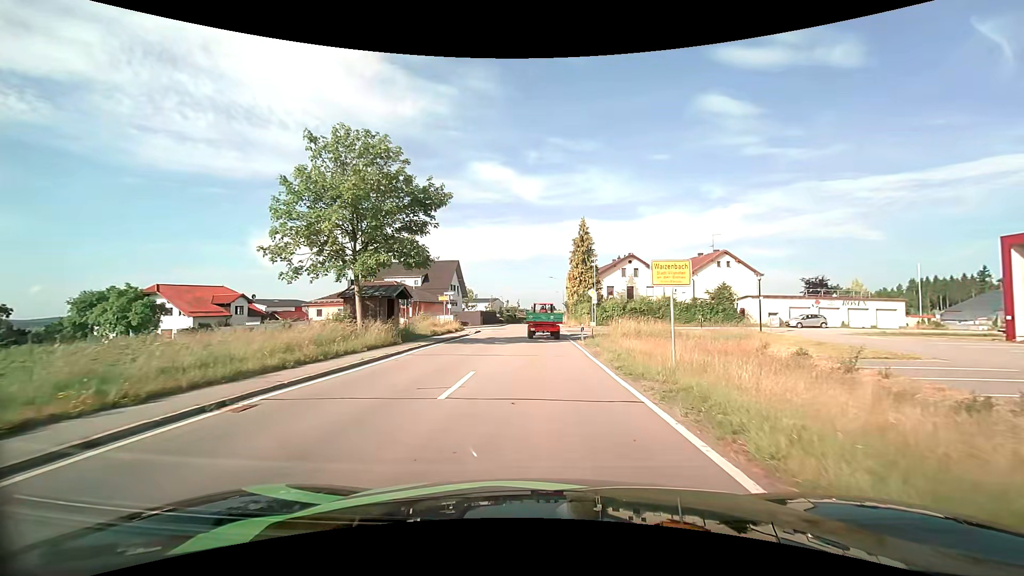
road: tertiary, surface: asphalt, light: Day
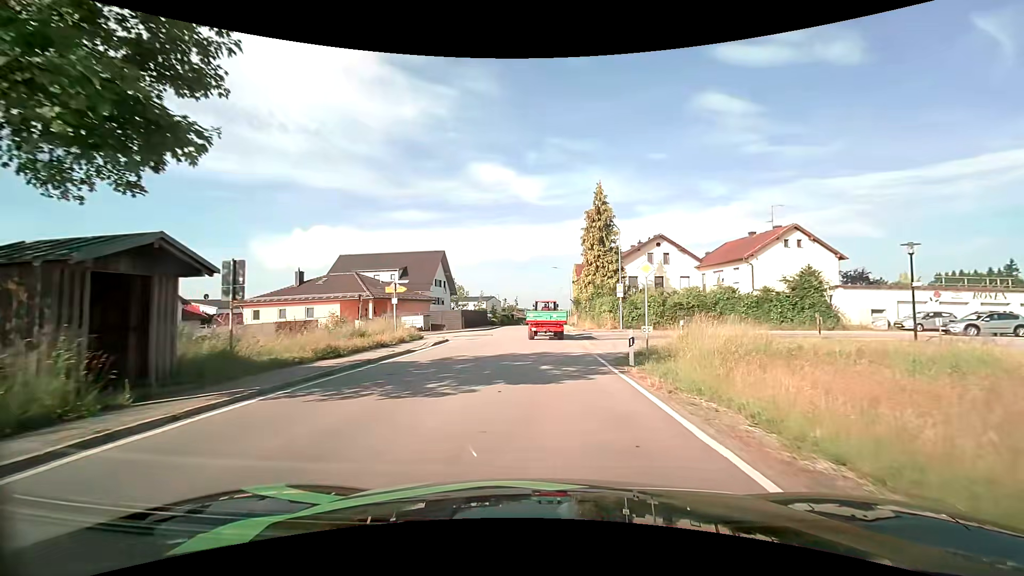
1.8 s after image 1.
(0.0, +15.6) m; 0°
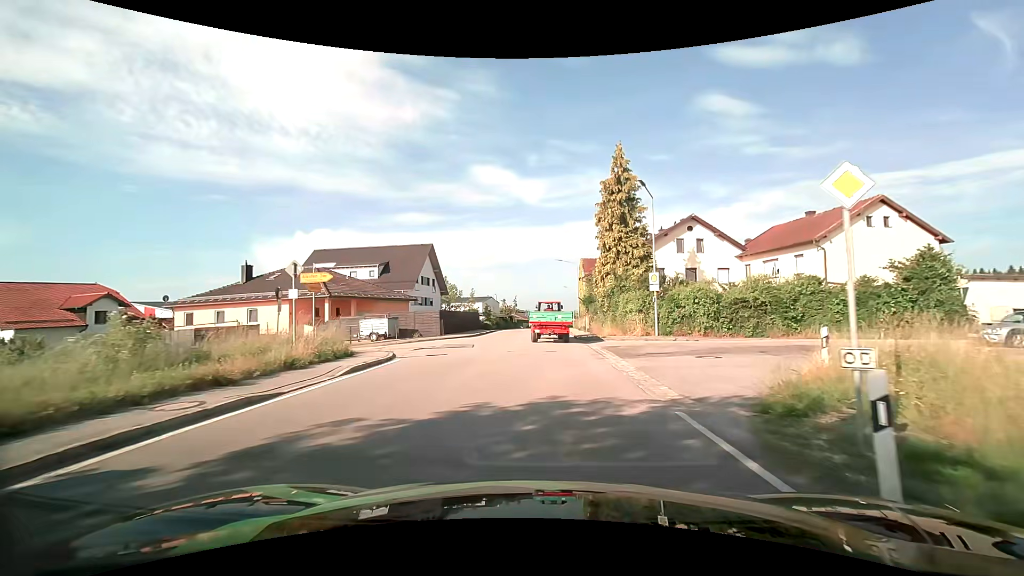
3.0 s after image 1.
(0.0, +10.5) m; 0°
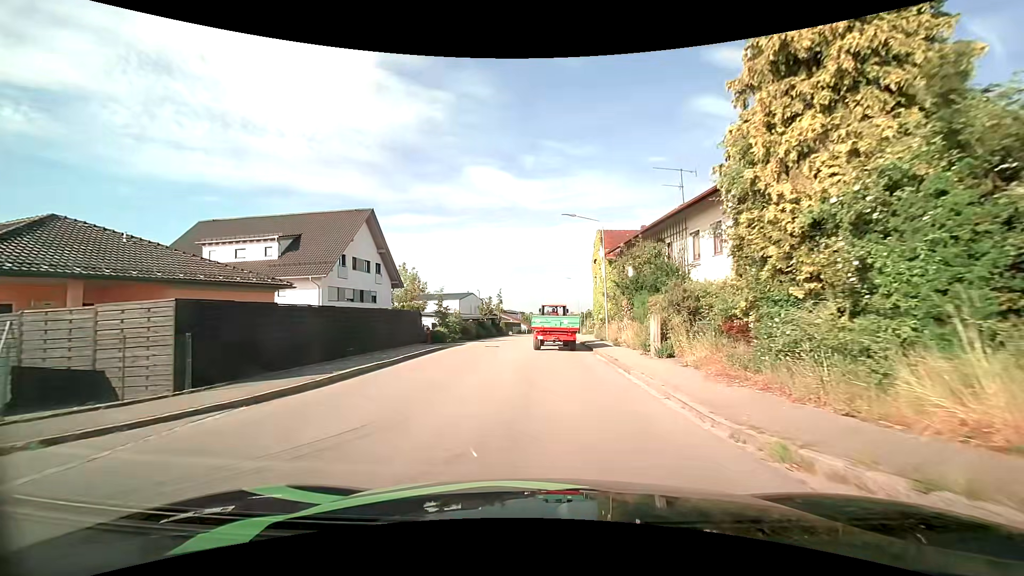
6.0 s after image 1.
(0.0, +24.5) m; 0°
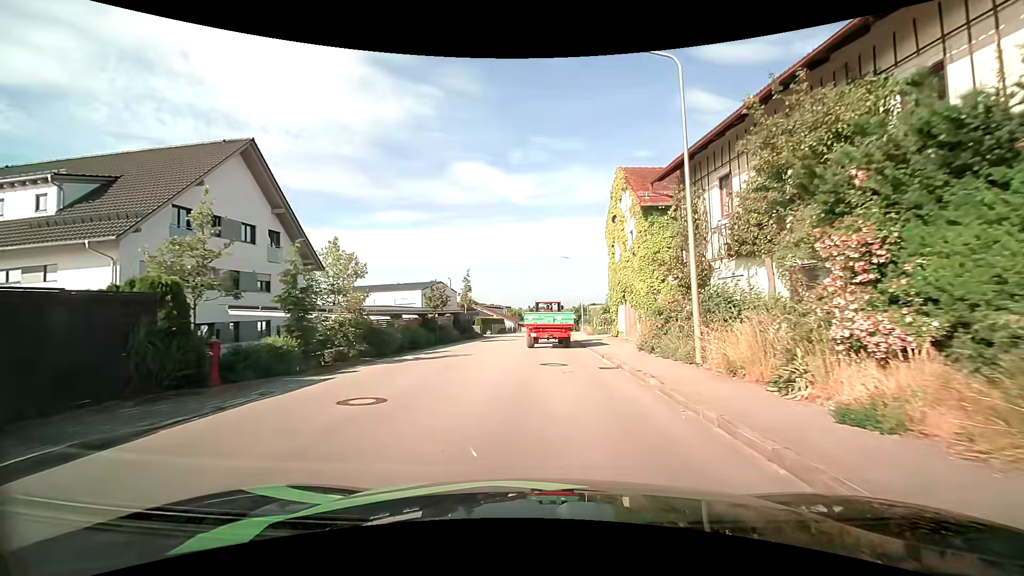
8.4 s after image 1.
(+0.2, +18.2) m; +2°
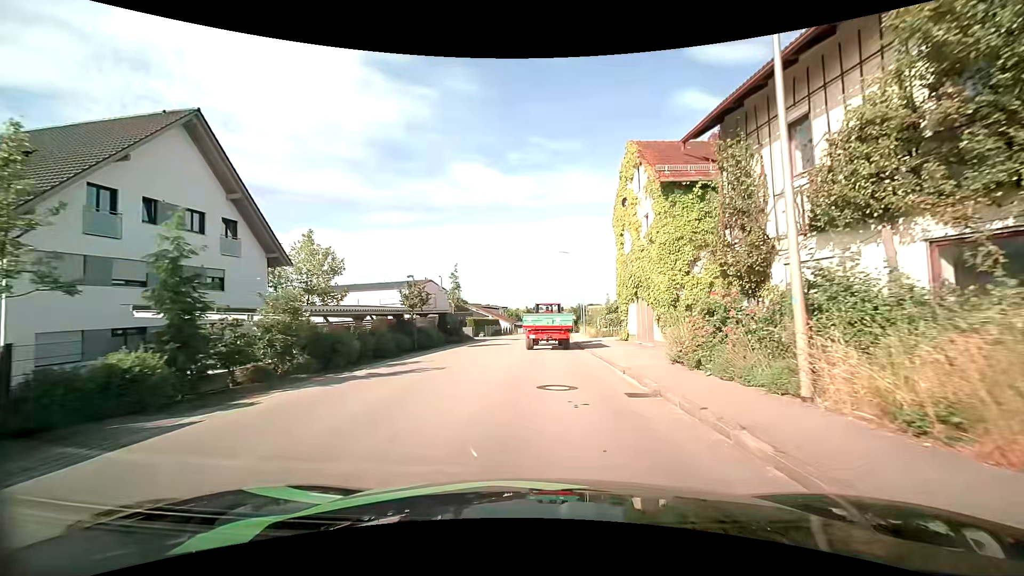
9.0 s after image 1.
(0.0, +4.5) m; 0°
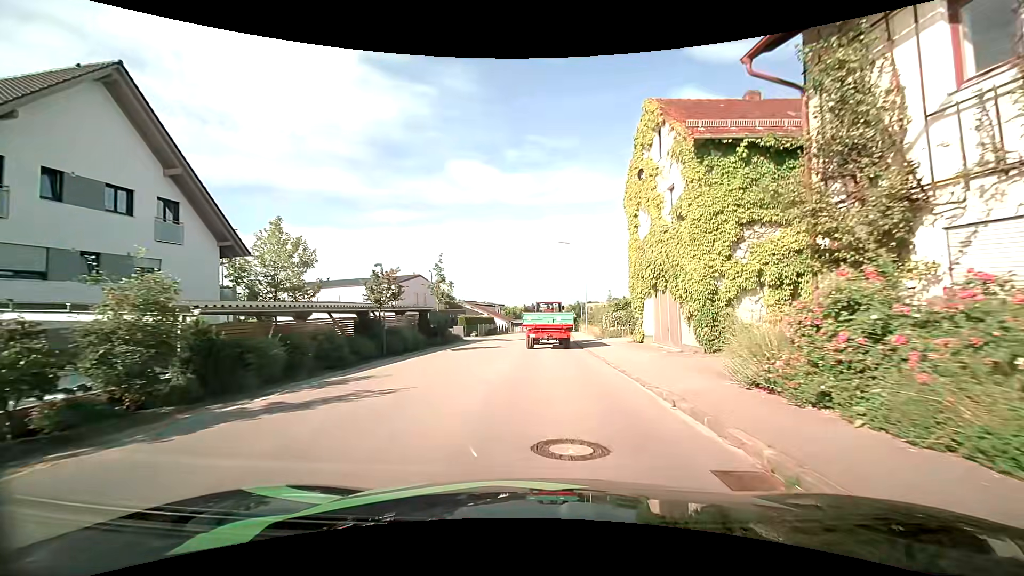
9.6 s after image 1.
(0.0, +4.6) m; +1°
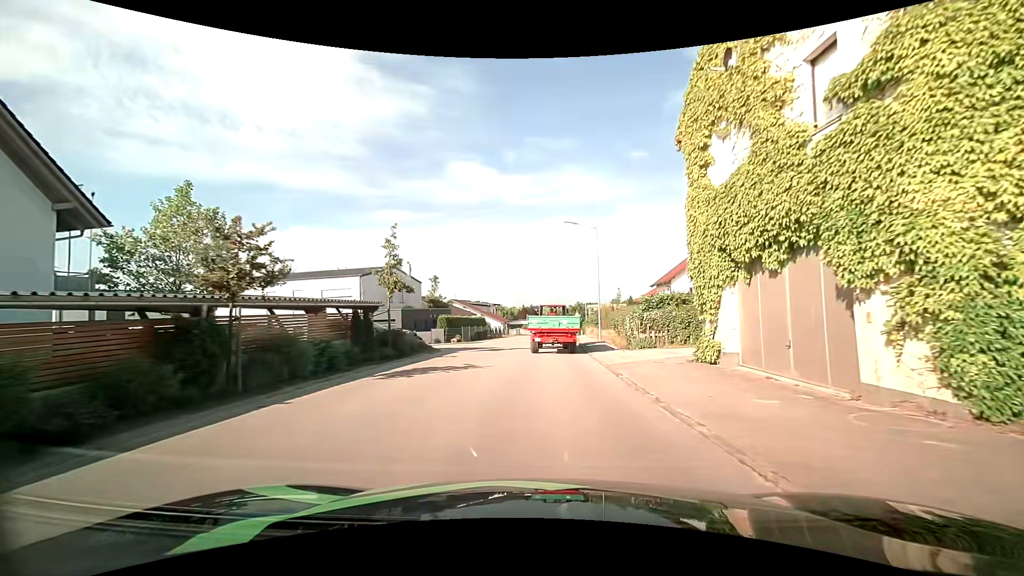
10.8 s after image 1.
(-0.1, +9.6) m; 0°
(0, +10) (0, +20) (0, +30) (+1, +40) (+2, +50) (+2, +60) (+3, +70) (+4, +80) (+5, +90) (+6, +100) m
